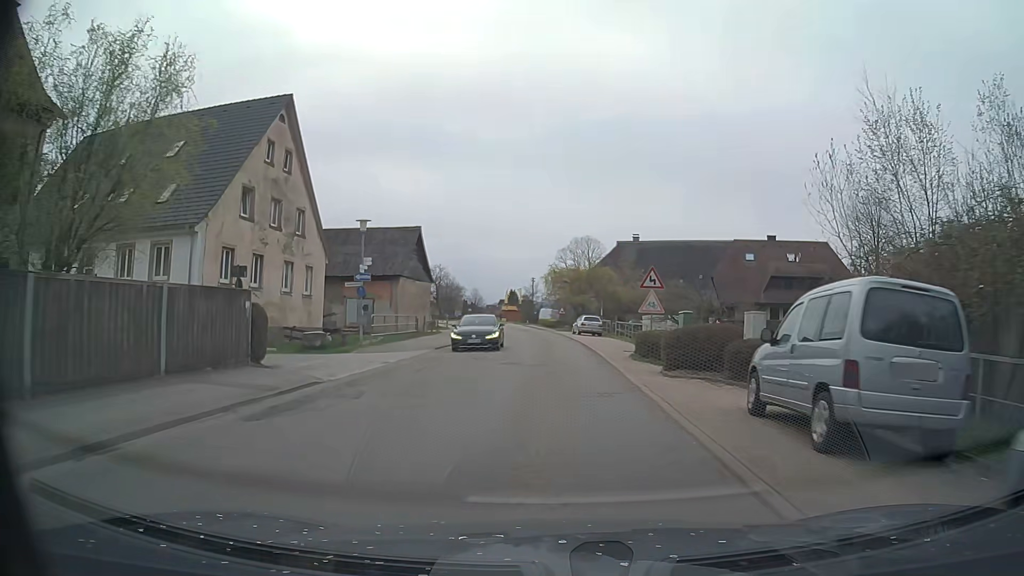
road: secondary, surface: asphalt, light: Day
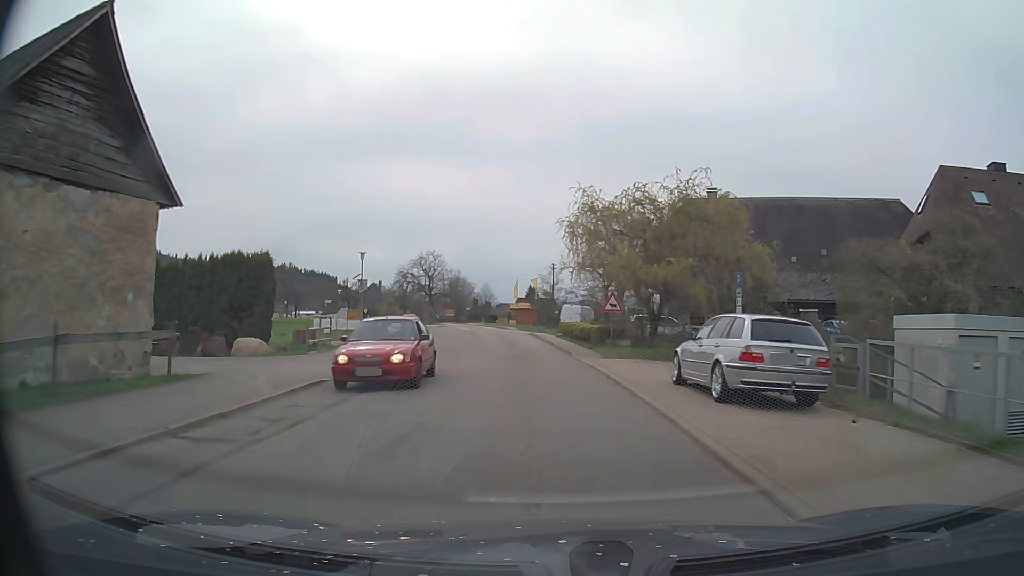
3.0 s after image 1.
(-0.4, +37.1) m; -2°
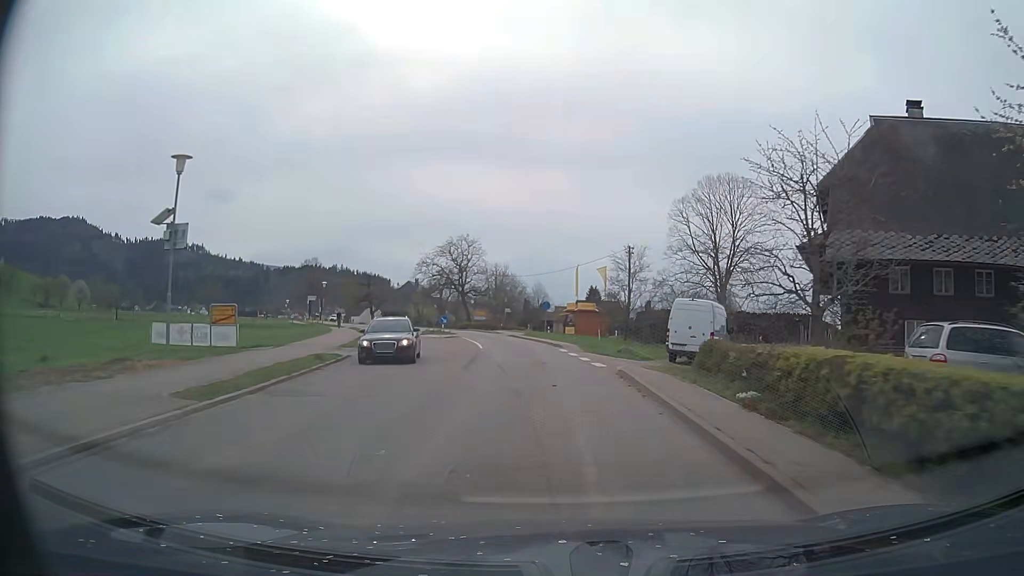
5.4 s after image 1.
(-1.7, +29.7) m; -6°
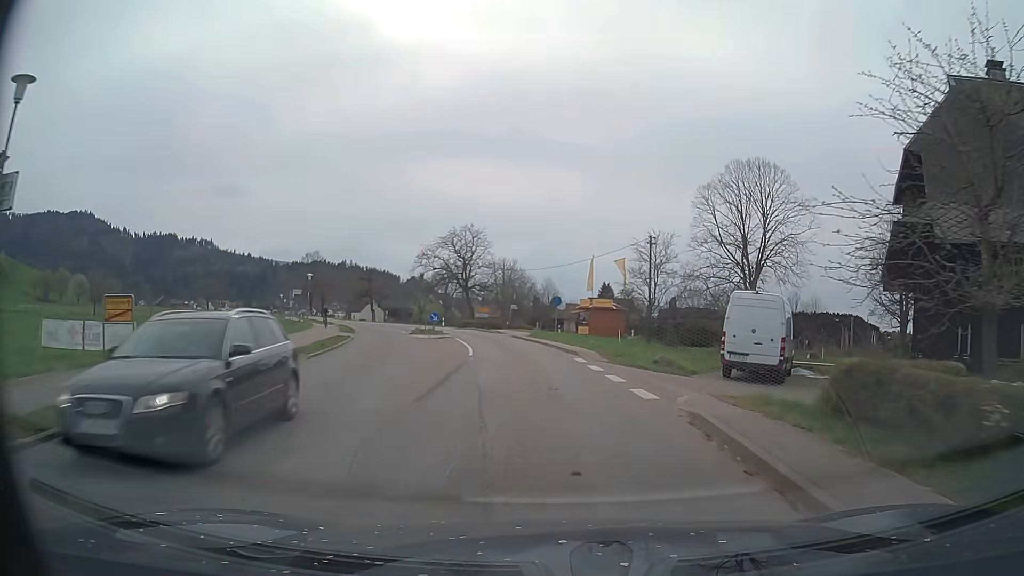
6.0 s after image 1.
(0.0, +7.4) m; 0°
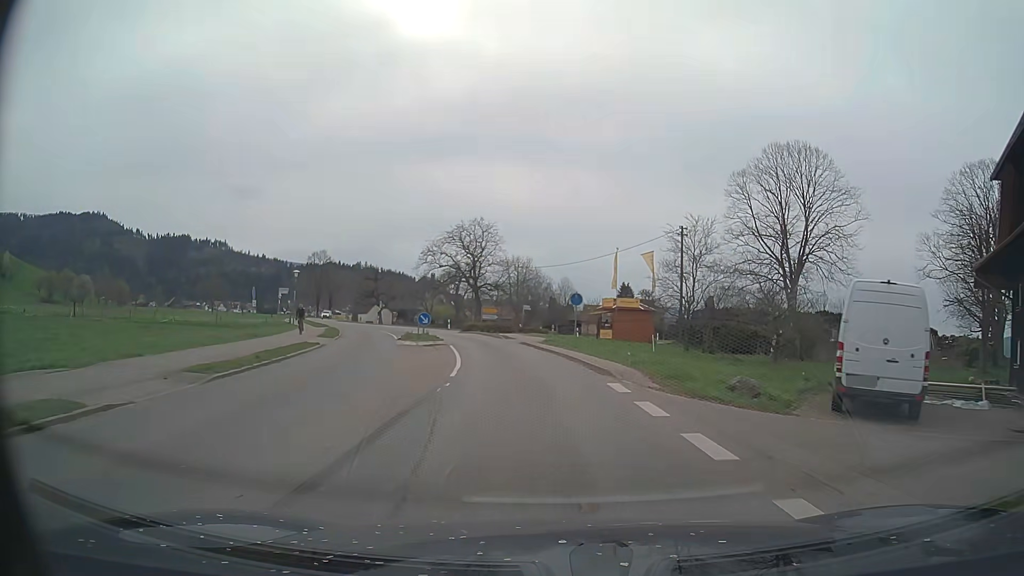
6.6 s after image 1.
(-0.1, +7.4) m; -1°
